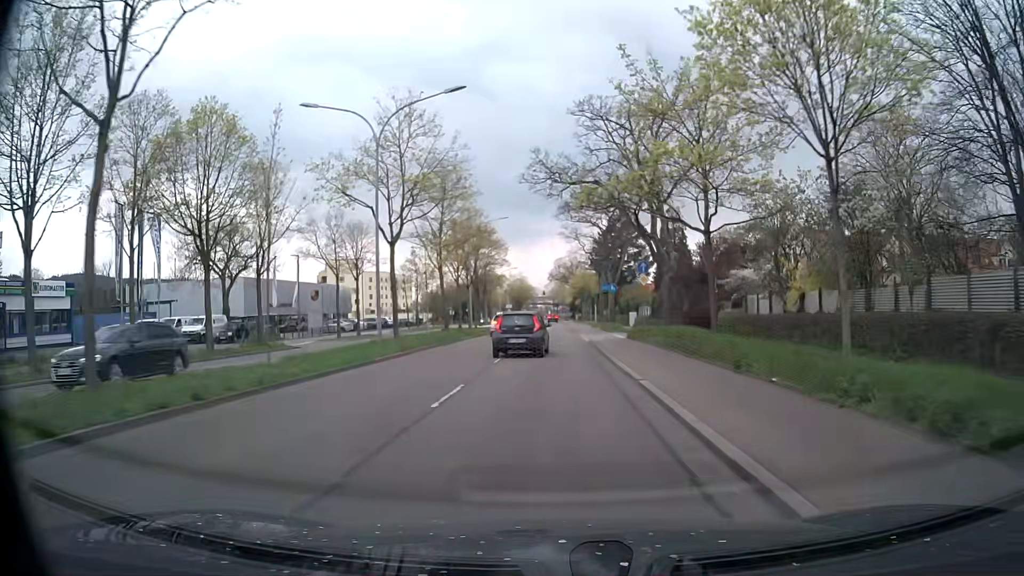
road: primary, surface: asphalt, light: Day
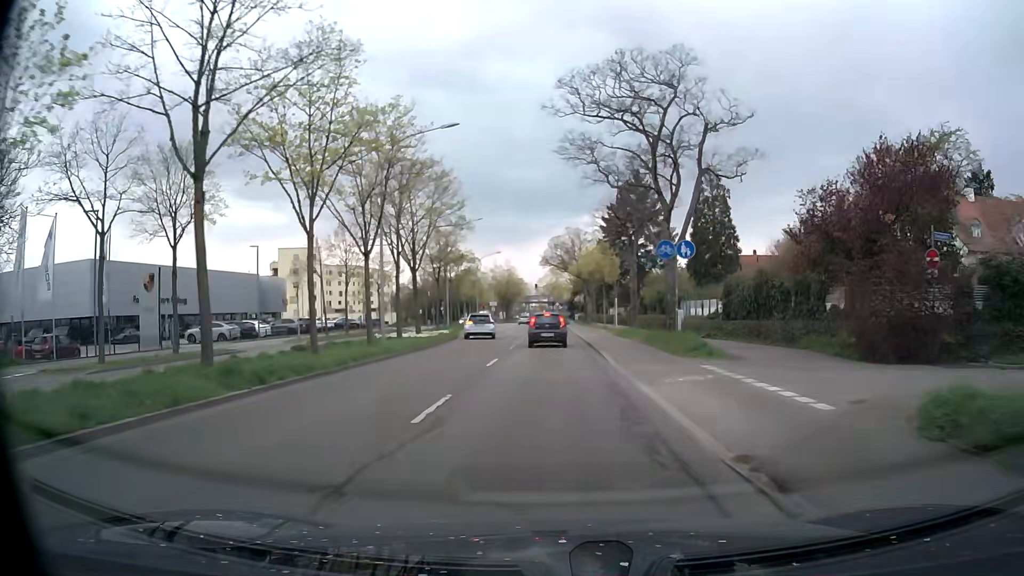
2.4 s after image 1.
(-0.1, +28.8) m; 0°
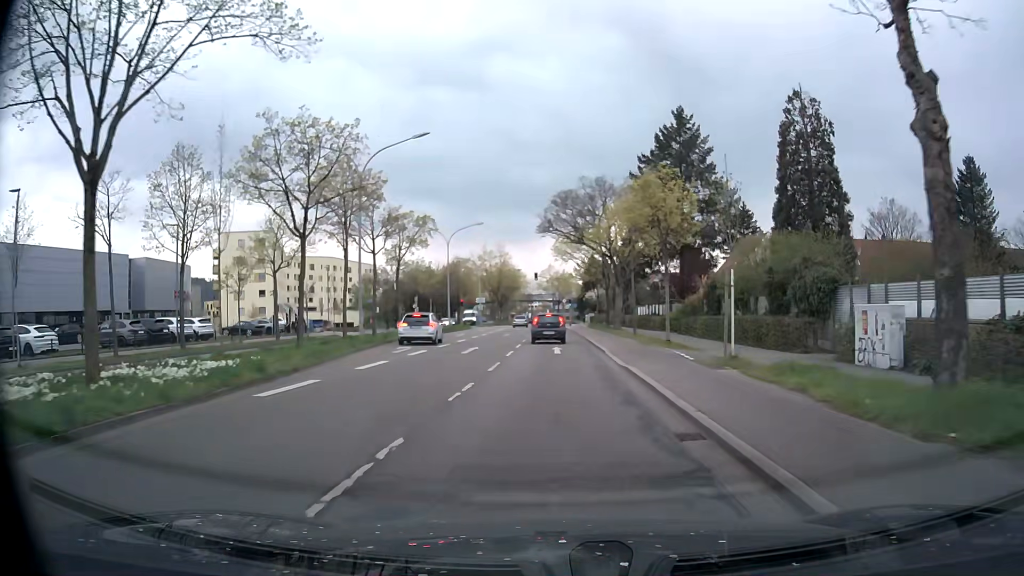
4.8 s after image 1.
(-0.3, +28.7) m; -1°
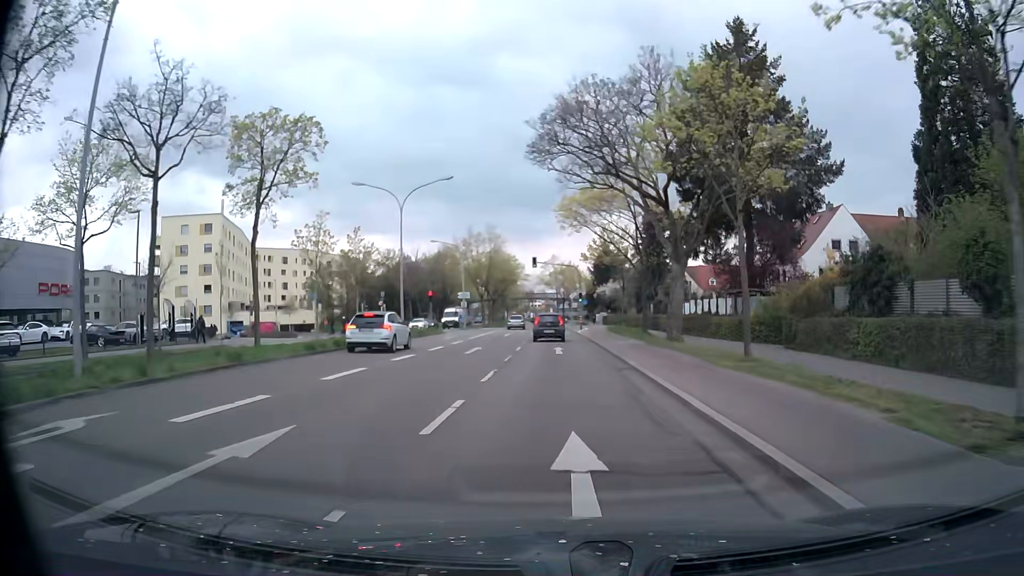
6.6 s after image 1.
(-0.1, +20.8) m; 0°
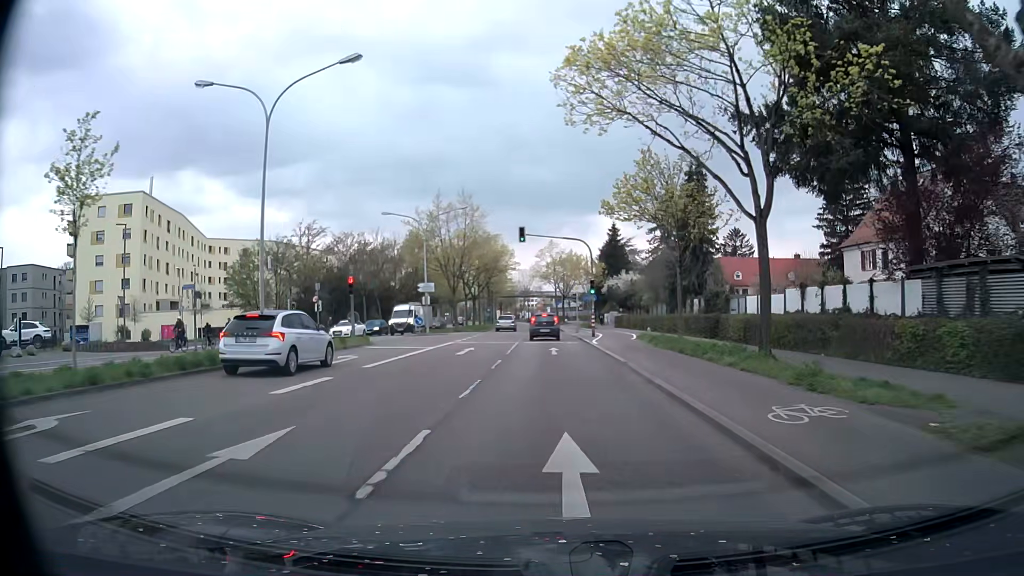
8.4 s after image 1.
(+0.1, +20.7) m; 0°
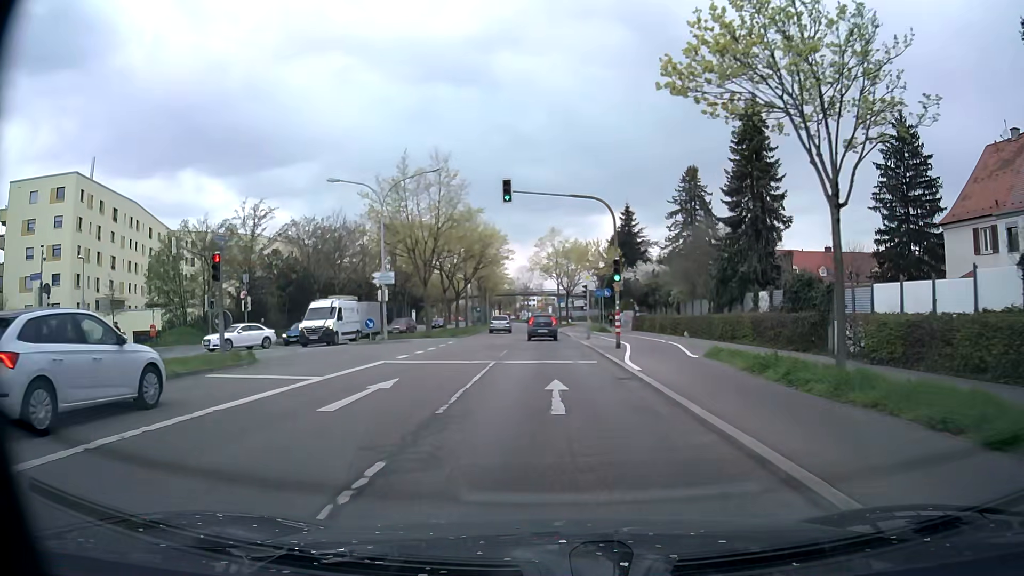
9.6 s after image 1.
(-0.1, +13.9) m; 0°
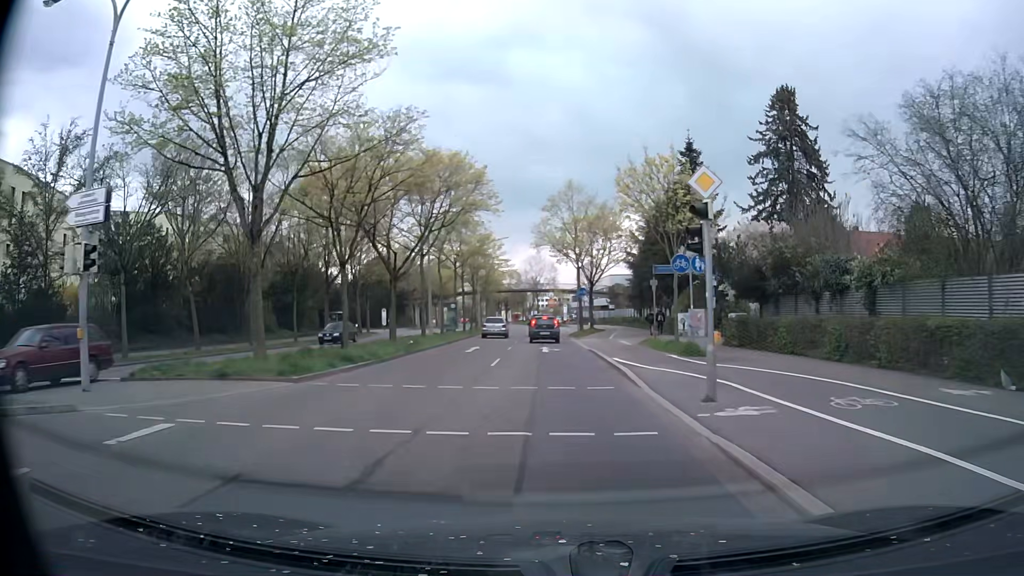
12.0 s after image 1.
(-0.4, +27.5) m; -1°
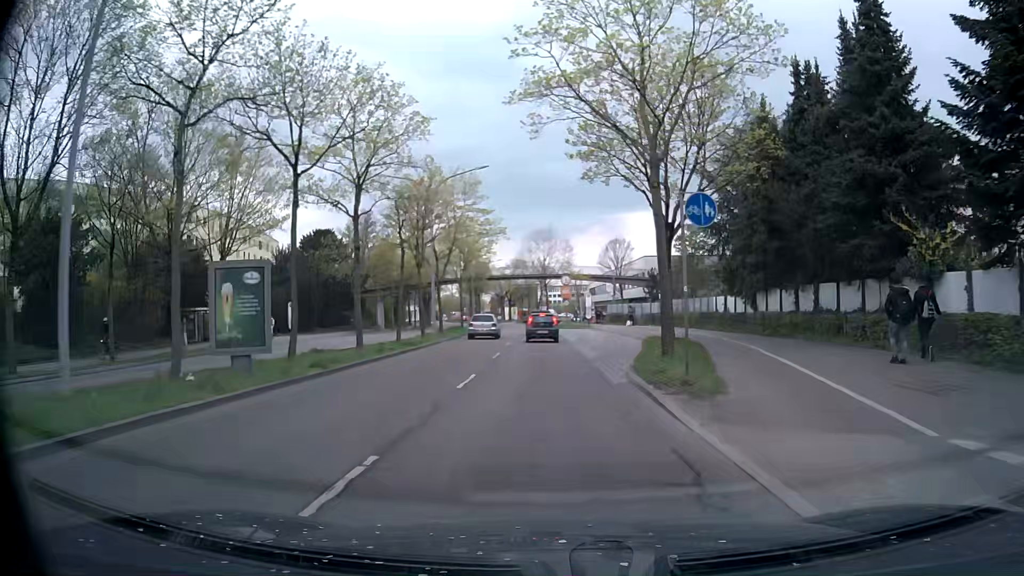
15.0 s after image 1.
(-0.8, +33.9) m; -2°
(0, +10) (0, +20) (0, +30) (-1, +40) (-1, +50) (-1, +60) (-2, +70) (-2, +80) (-3, +90) (-4, +100) m
